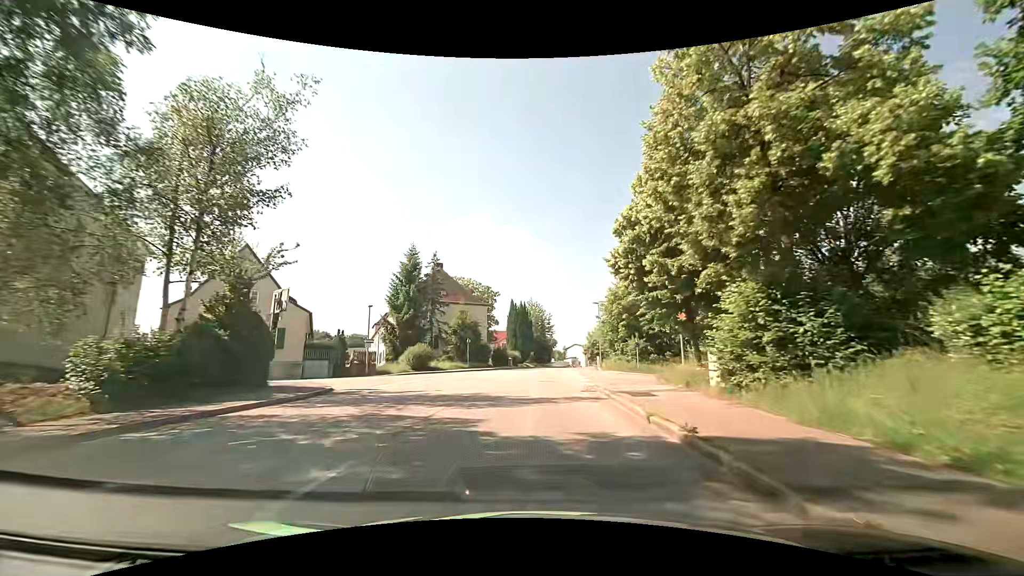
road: residential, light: Day
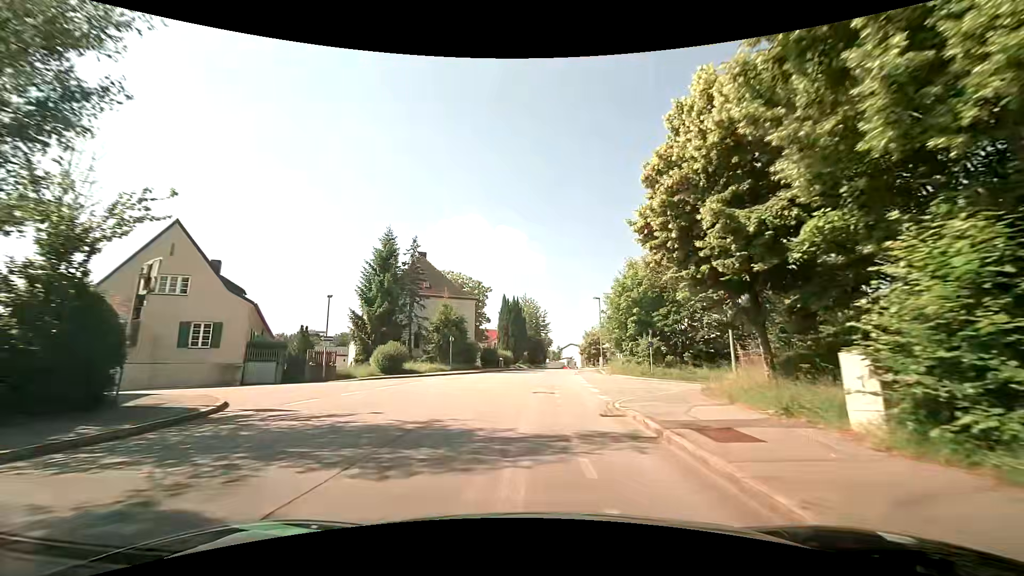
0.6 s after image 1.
(0.0, +6.3) m; 0°
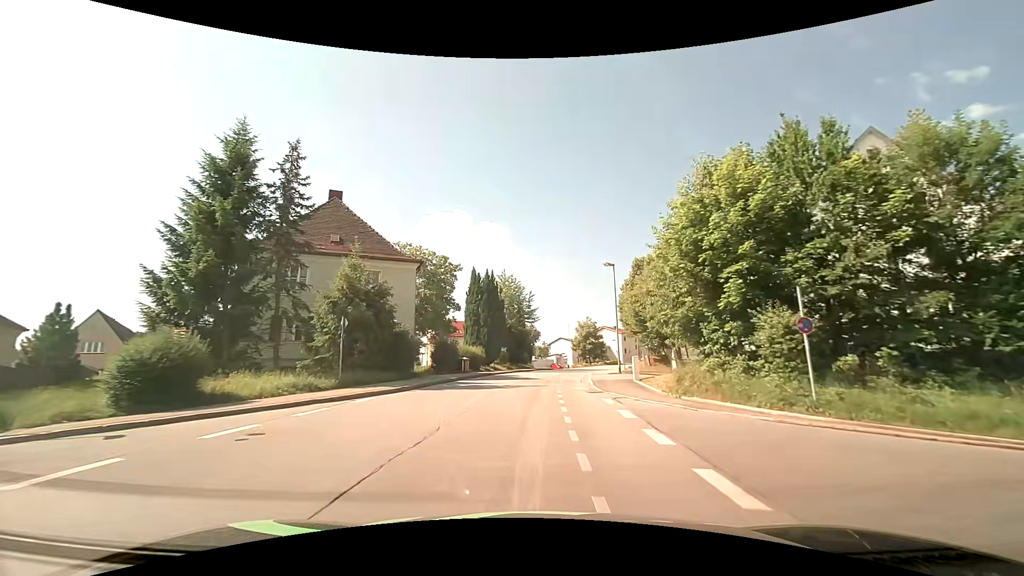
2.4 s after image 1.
(+0.3, +19.7) m; +2°
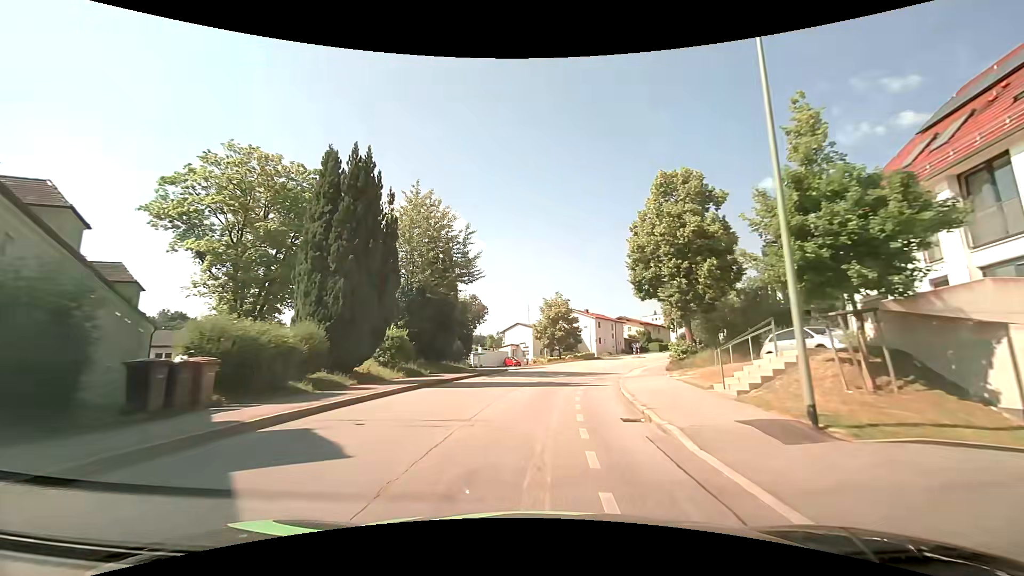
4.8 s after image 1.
(+0.9, +28.0) m; +5°
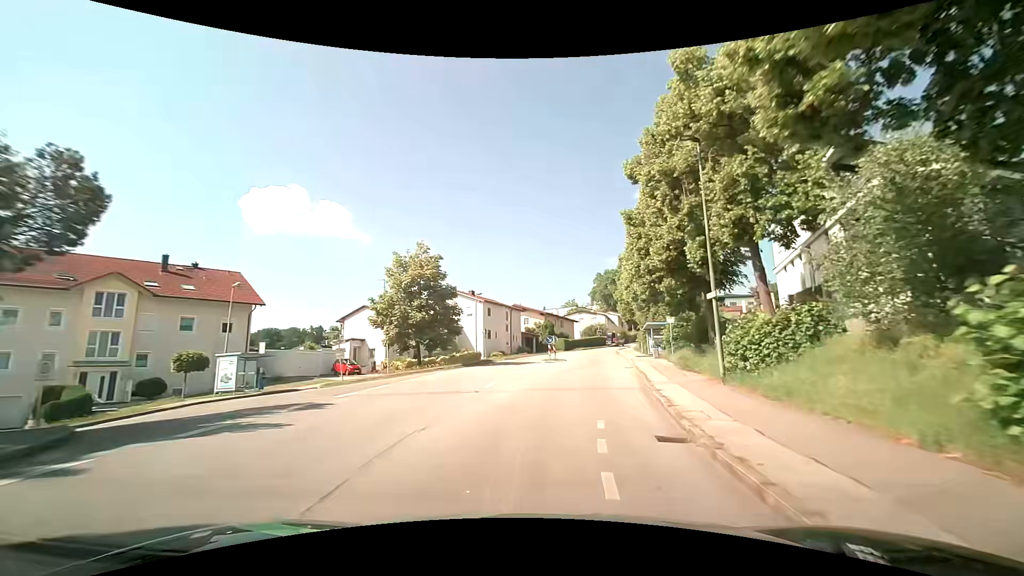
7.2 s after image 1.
(+3.0, +29.0) m; +13°
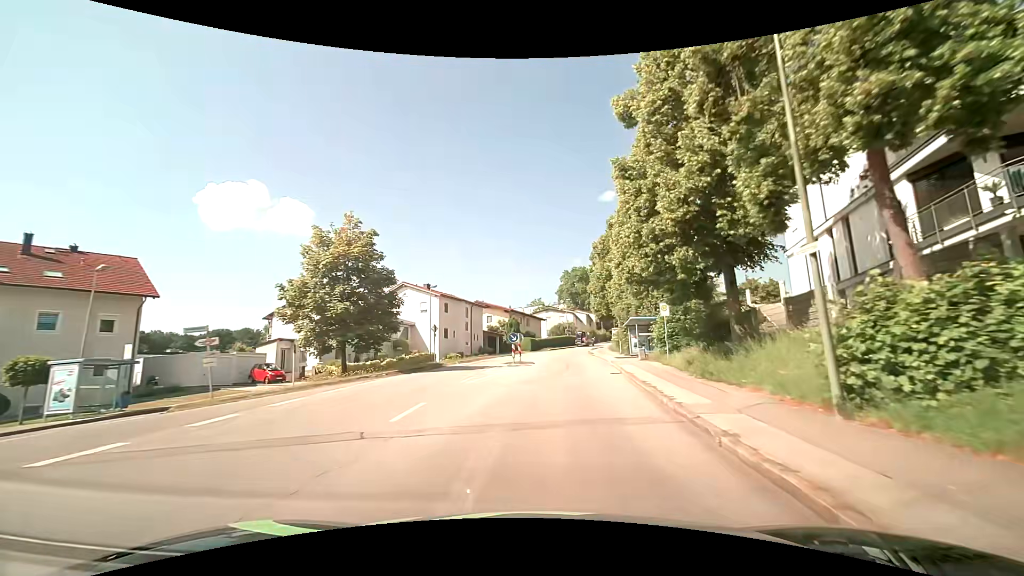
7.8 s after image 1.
(+0.2, +7.4) m; +4°
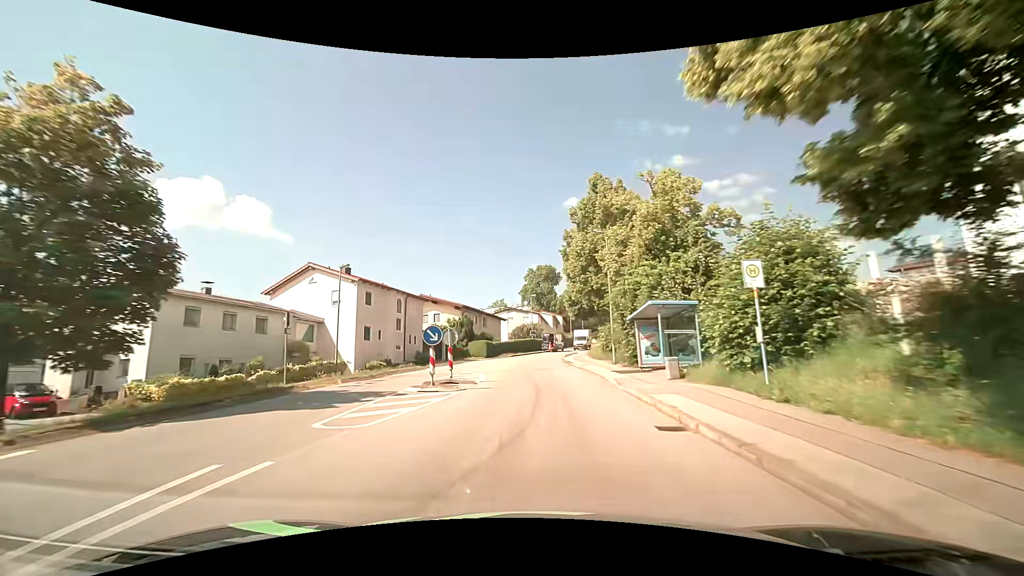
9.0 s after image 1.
(+0.8, +14.9) m; +4°
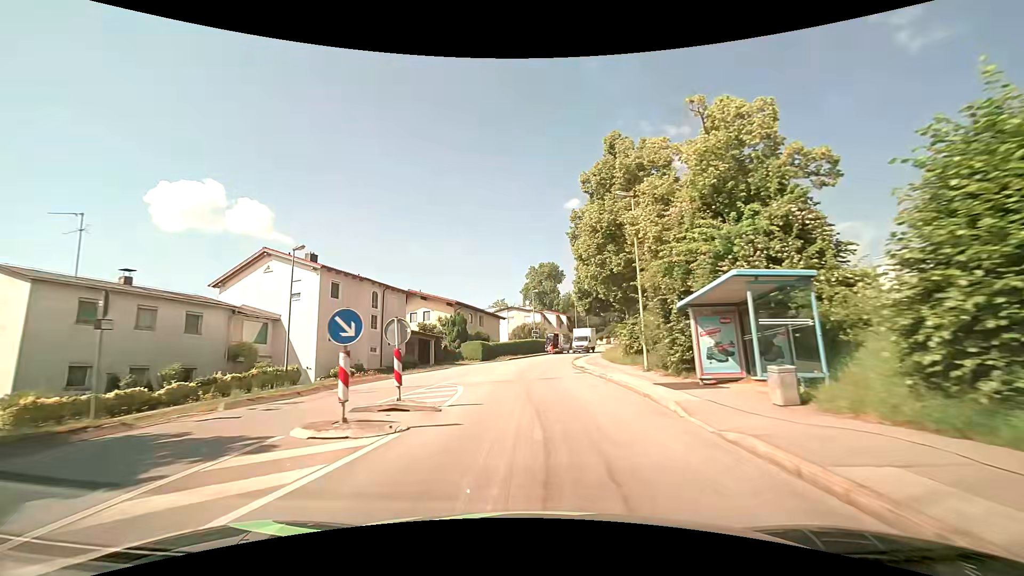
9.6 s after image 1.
(0.0, +7.5) m; 0°
(0, +10) (0, +20) (0, +30) (+1, +40) (+3, +50) (+6, +59) (+8, +69) (+11, +79) (+13, +88) (+15, +98) m
